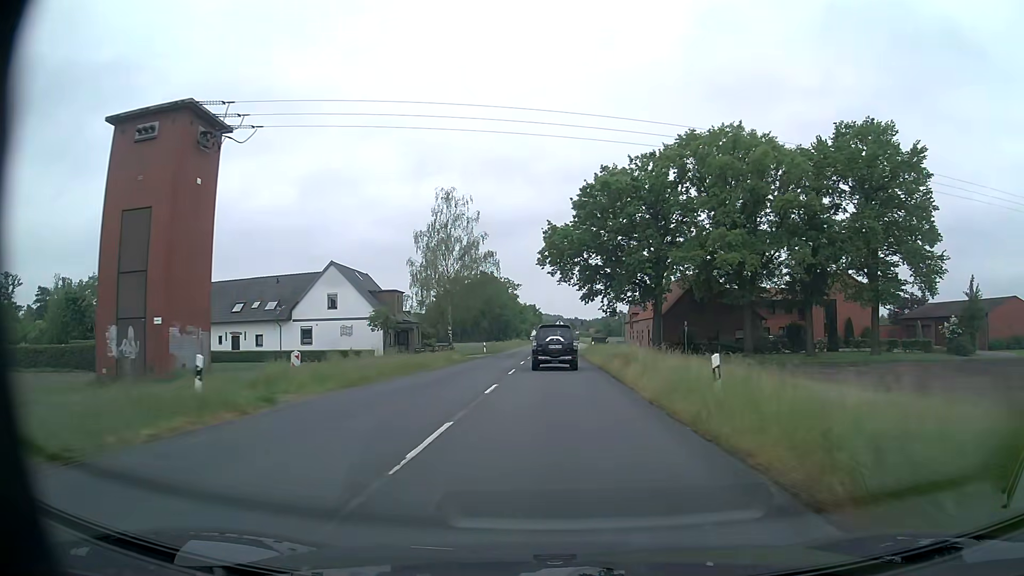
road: secondary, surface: asphalt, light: Day
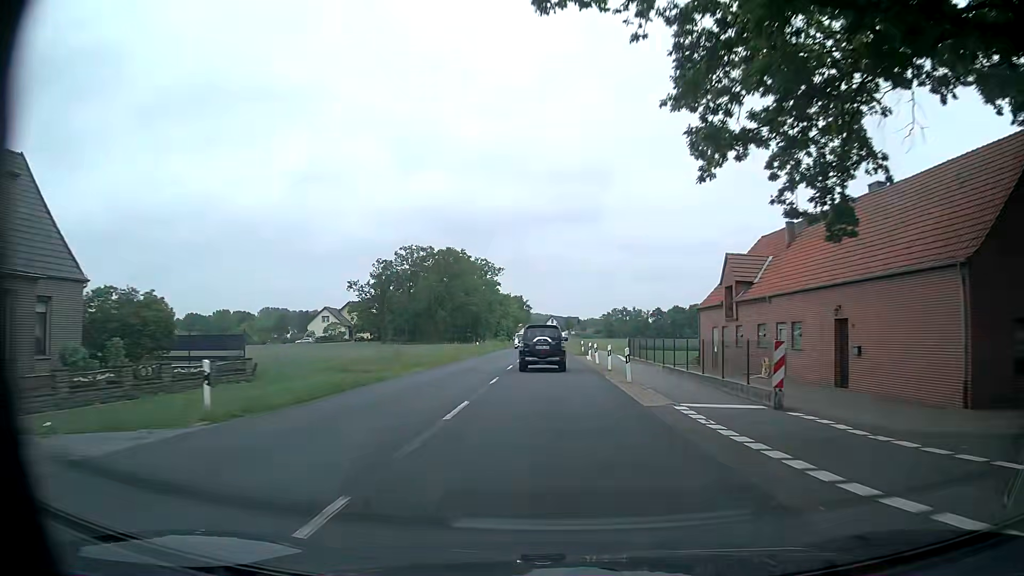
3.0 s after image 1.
(+0.6, +50.1) m; +1°
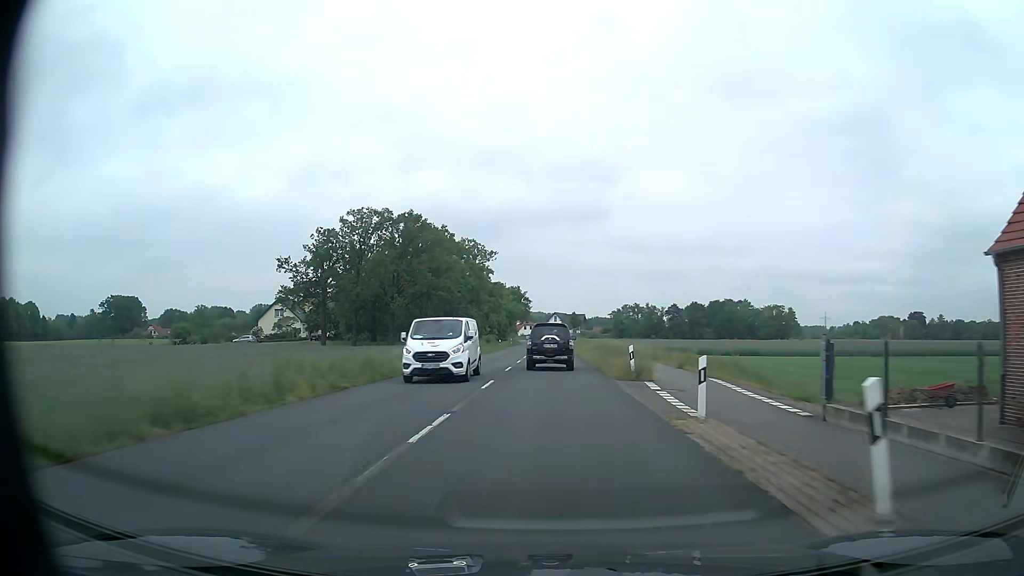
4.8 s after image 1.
(0.0, +29.9) m; 0°
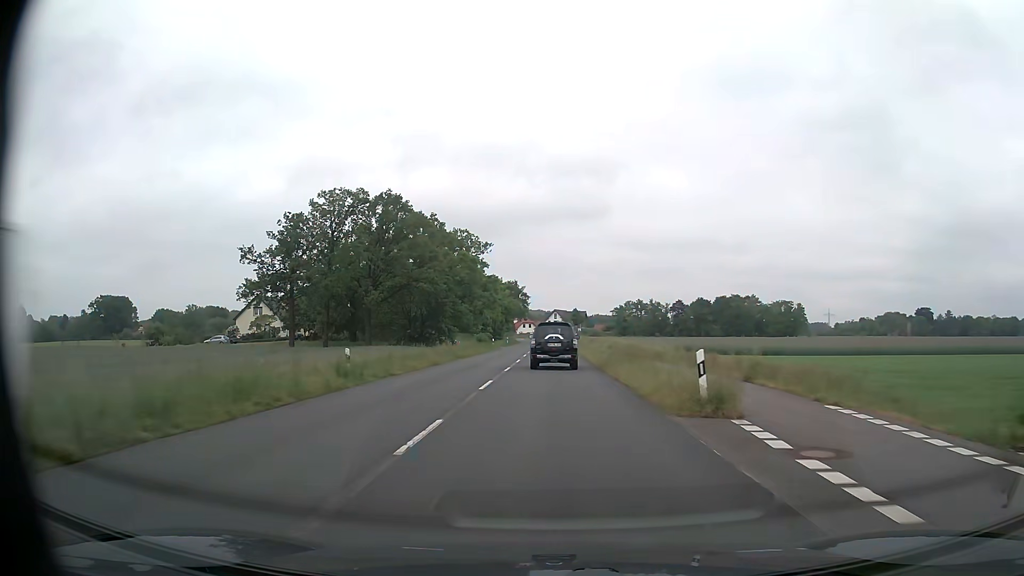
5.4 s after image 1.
(0.0, +10.0) m; 0°
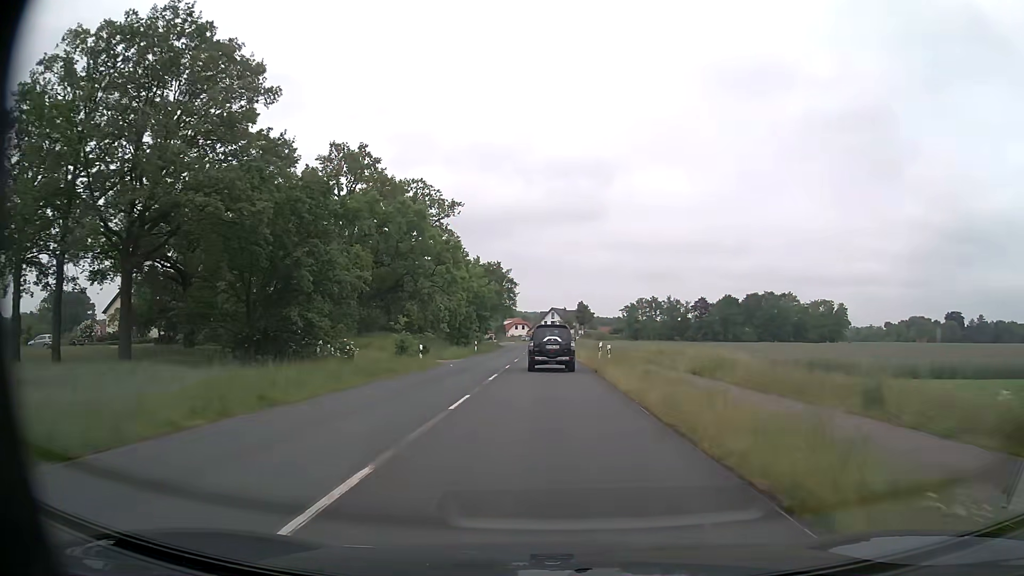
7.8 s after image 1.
(+0.2, +40.0) m; 0°
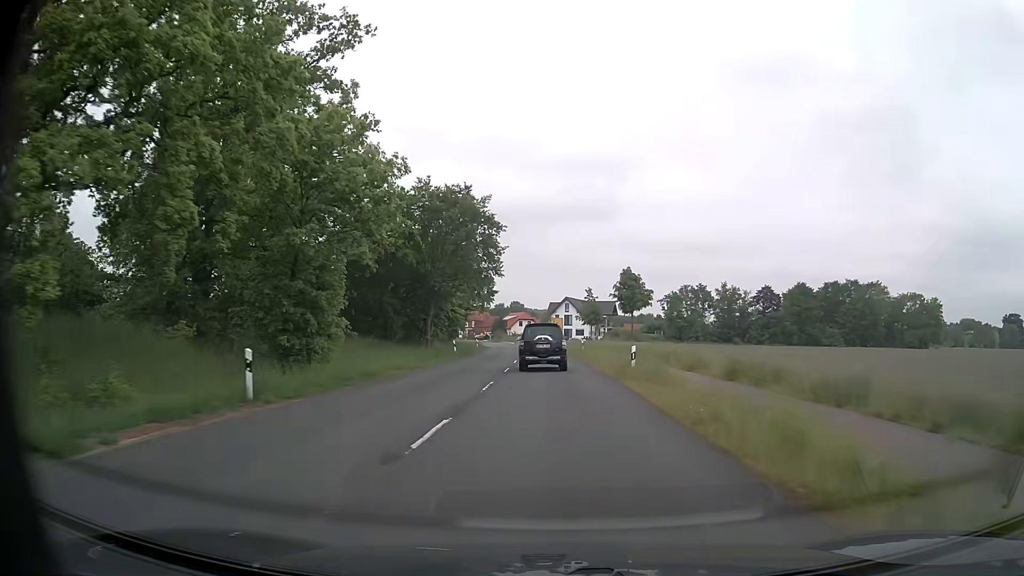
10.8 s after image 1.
(-0.4, +49.9) m; -1°
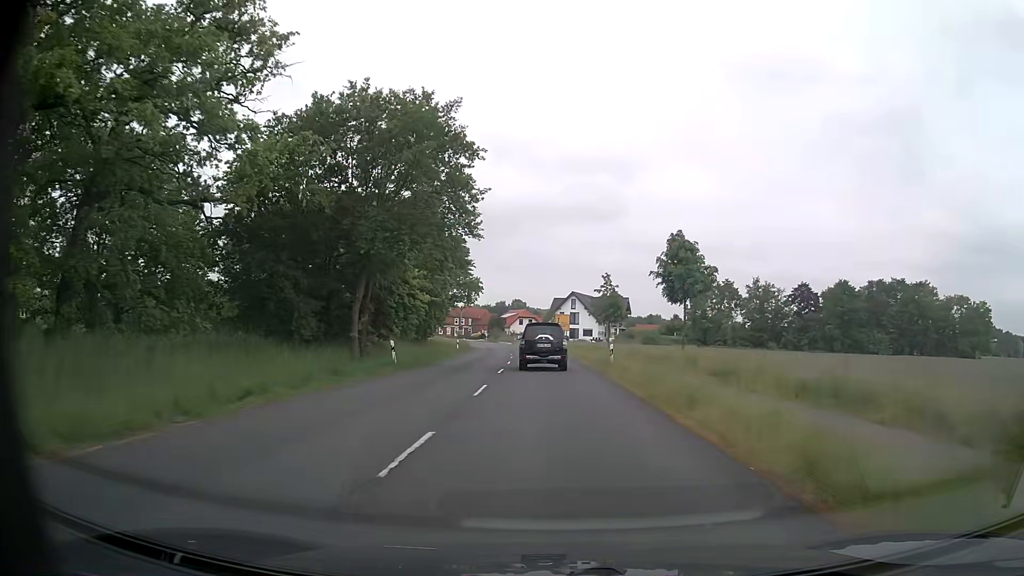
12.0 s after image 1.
(-0.1, +19.8) m; 0°
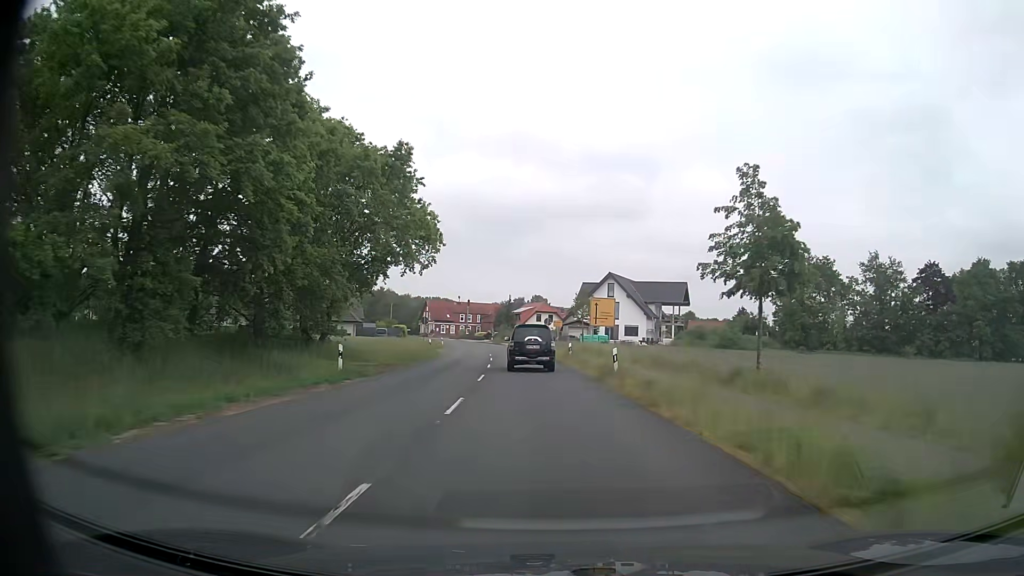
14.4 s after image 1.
(-0.5, +39.4) m; -2°
(0, +10) (0, +20) (-1, +30) (-1, +40) (-2, +50) (-3, +60) (-4, +70) (-6, +80) (-7, +90) (-9, +99) m
